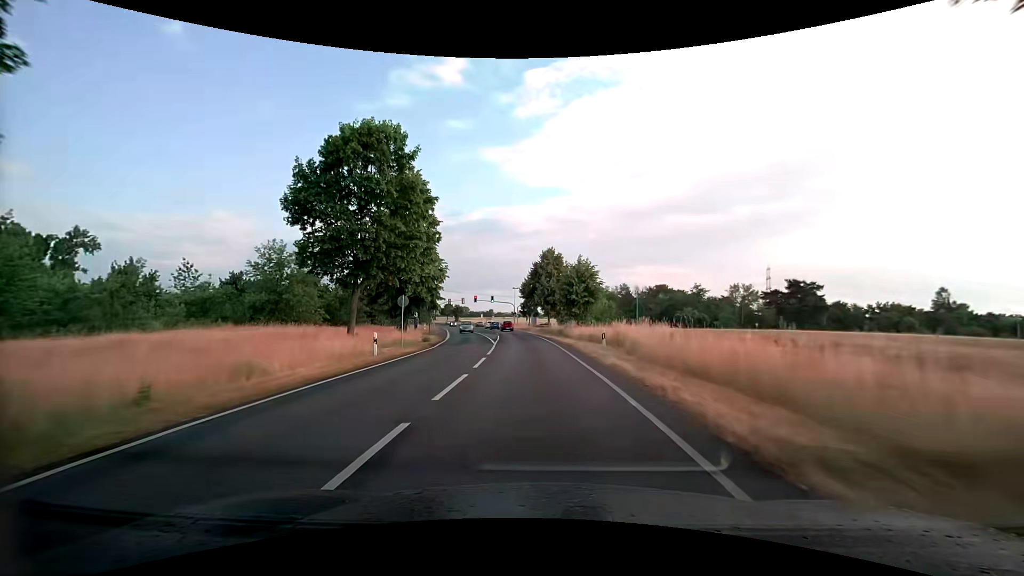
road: secondary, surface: asphalt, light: Day
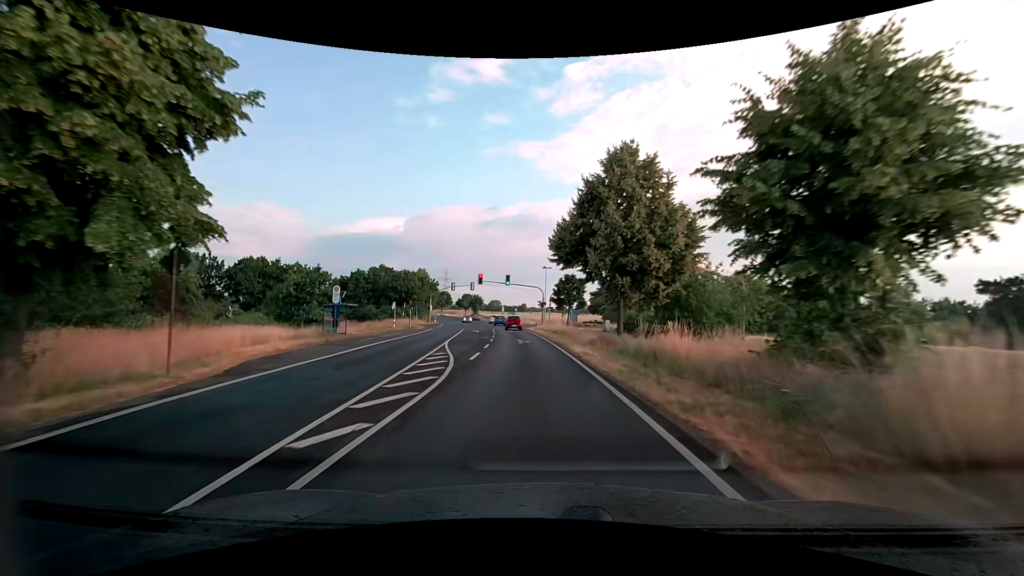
(-1.1, +37.5) m; -4°
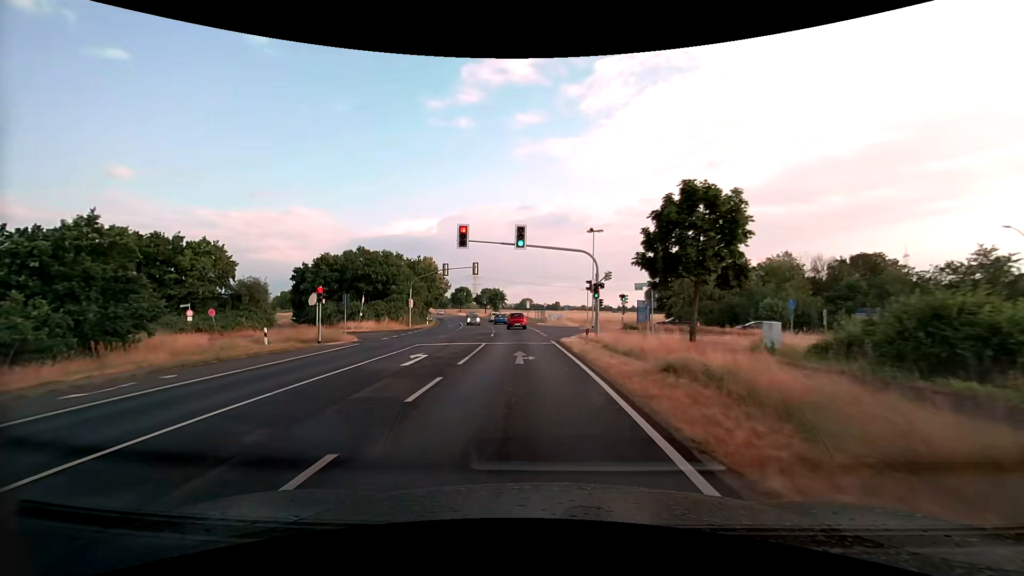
(-0.9, +31.4) m; -3°
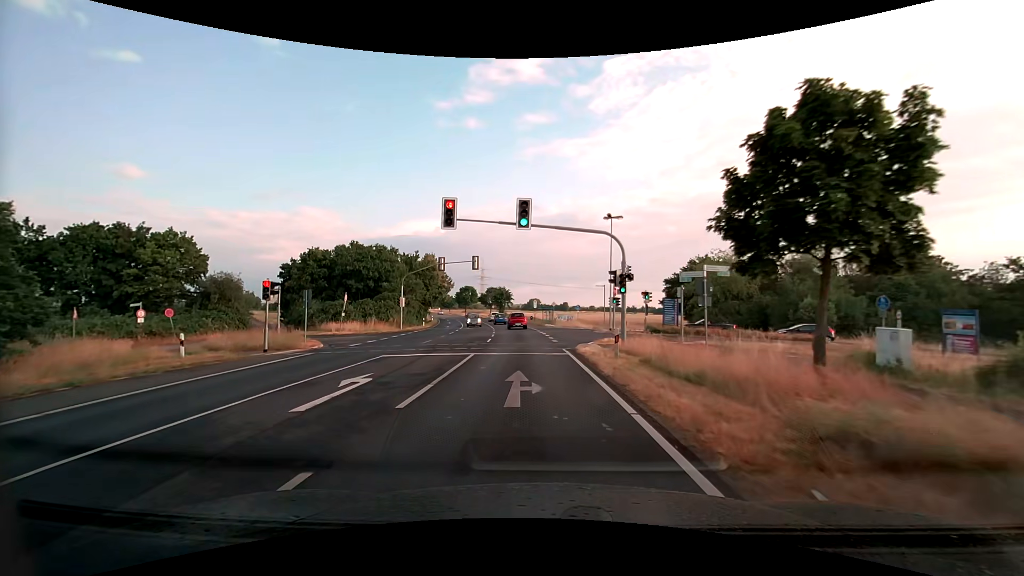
(-0.1, +6.4) m; -1°
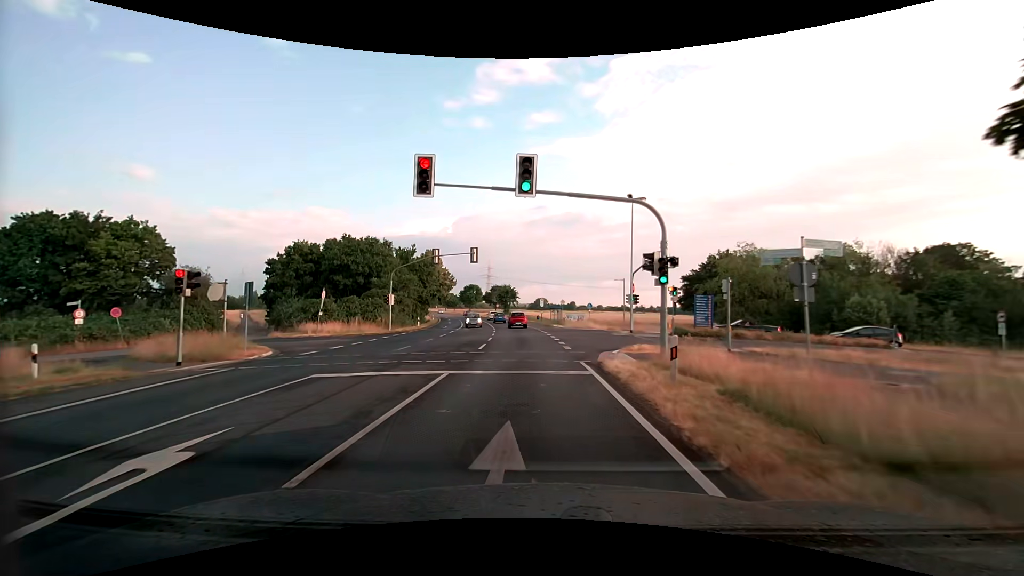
(0.0, +5.8) m; -1°
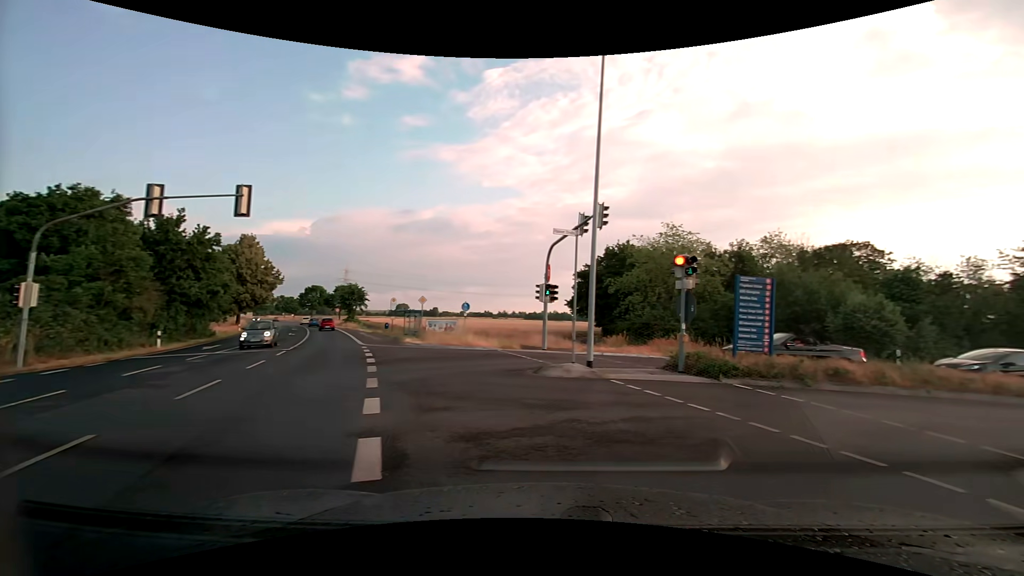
(+0.6, +20.3) m; +17°
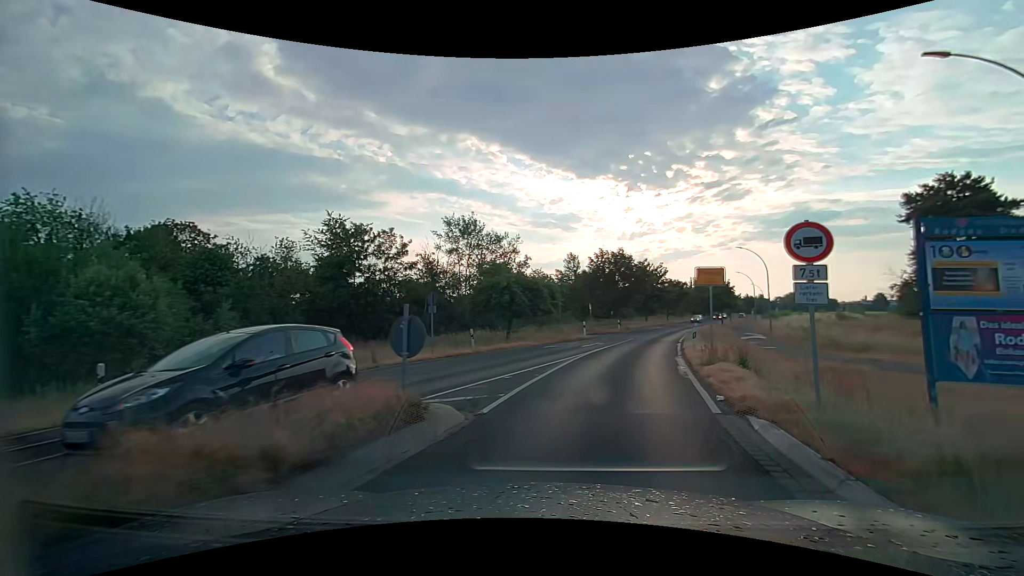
(+9.2, +12.6) m; +64°
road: unclassified
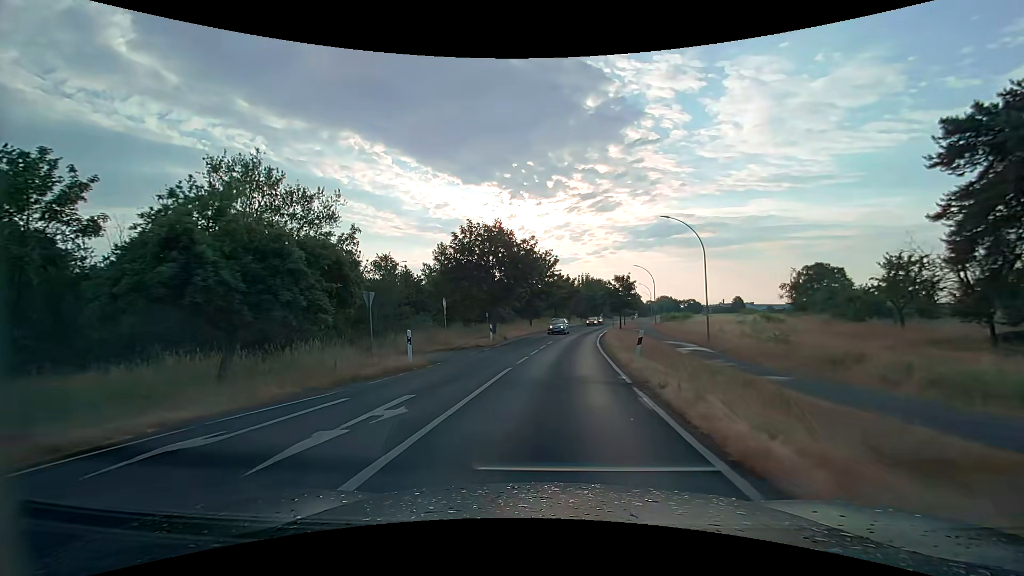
(+3.2, +20.2) m; +13°
(0, +10) (+1, +20) (+2, +30) (+3, +40) (+4, +50) (+5, +60) (+7, +70) (+9, +79) (+11, +89) (+13, +99) m
